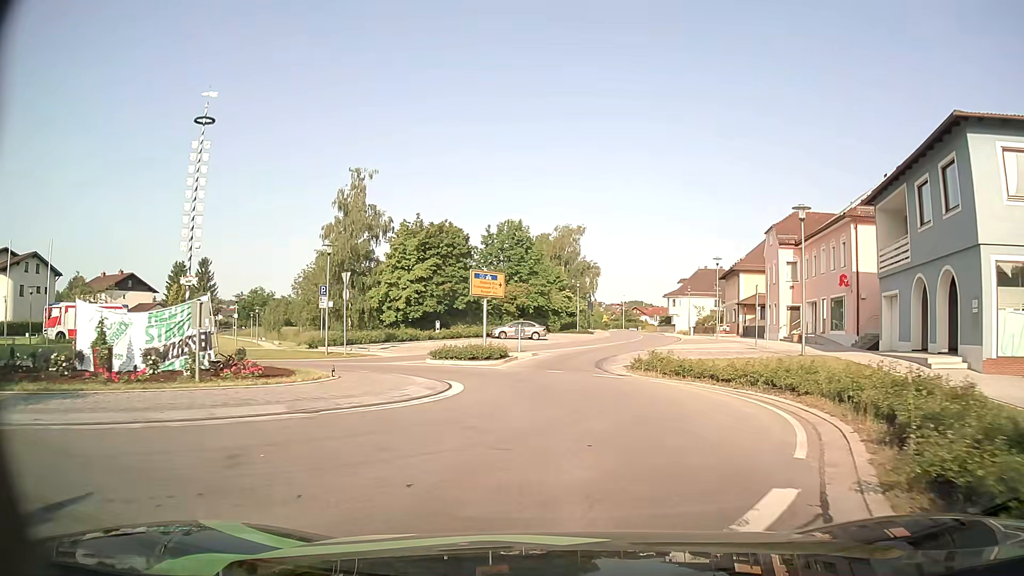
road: secondary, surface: asphalt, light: Day
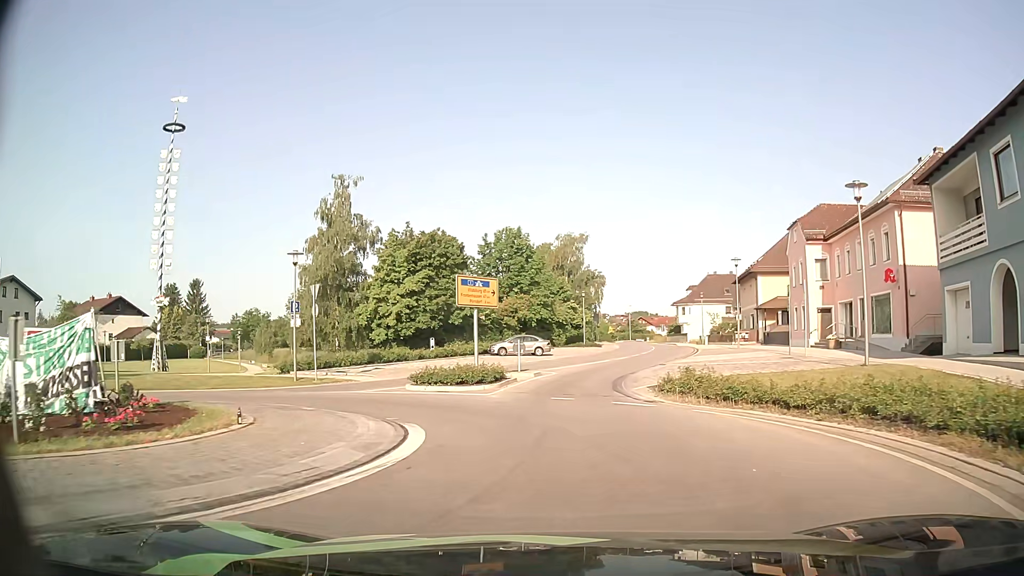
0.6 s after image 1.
(0.0, +5.1) m; 0°
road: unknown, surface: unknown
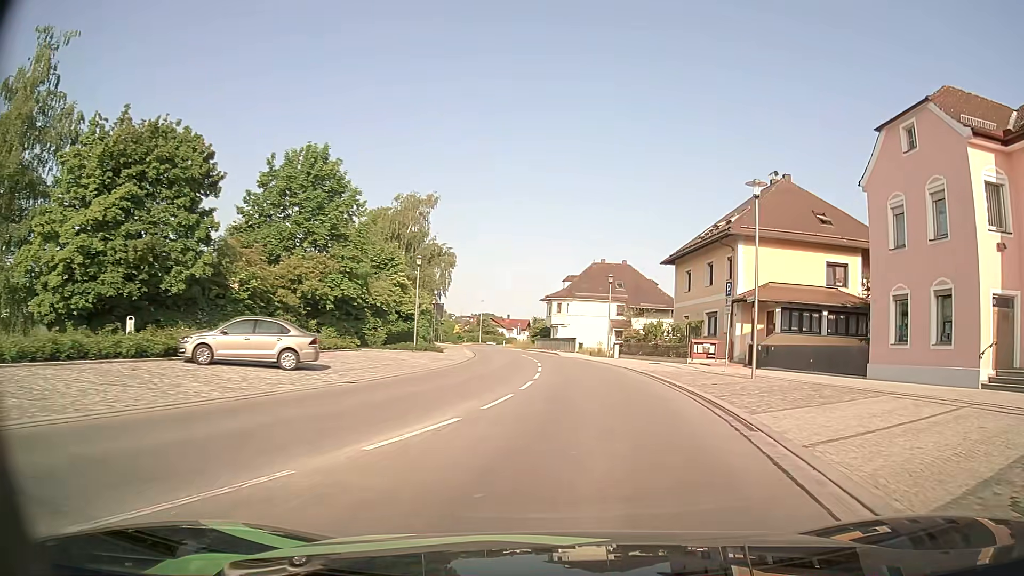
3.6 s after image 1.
(+1.5, +28.5) m; +12°
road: secondary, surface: asphalt
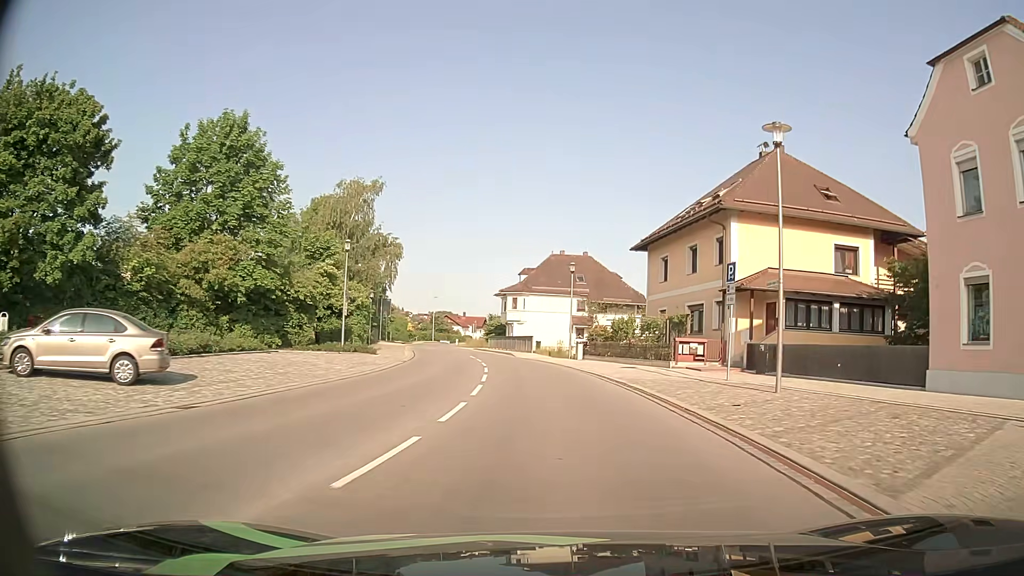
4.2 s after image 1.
(+0.3, +6.5) m; +4°
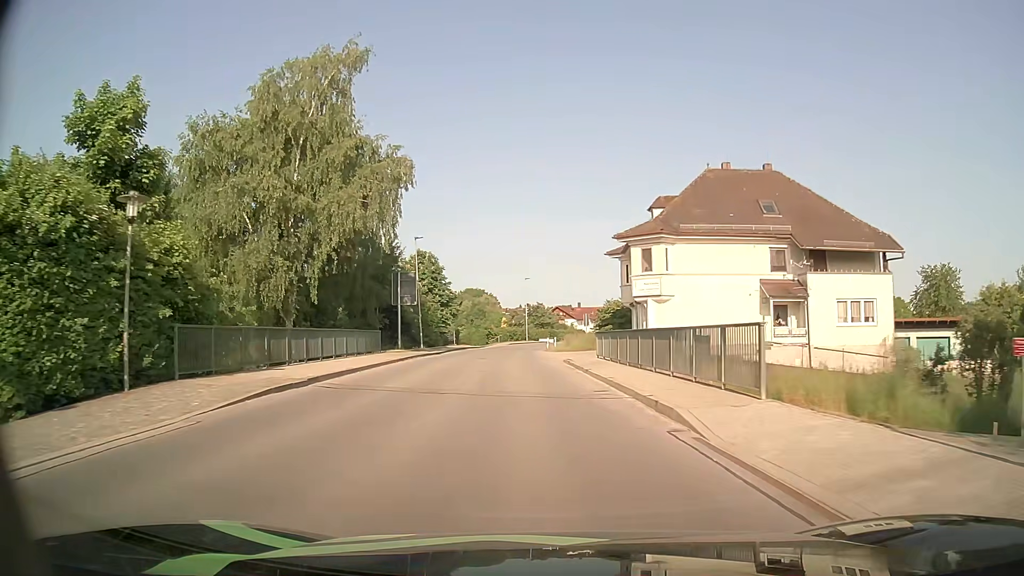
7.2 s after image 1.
(-2.1, +37.2) m; -10°
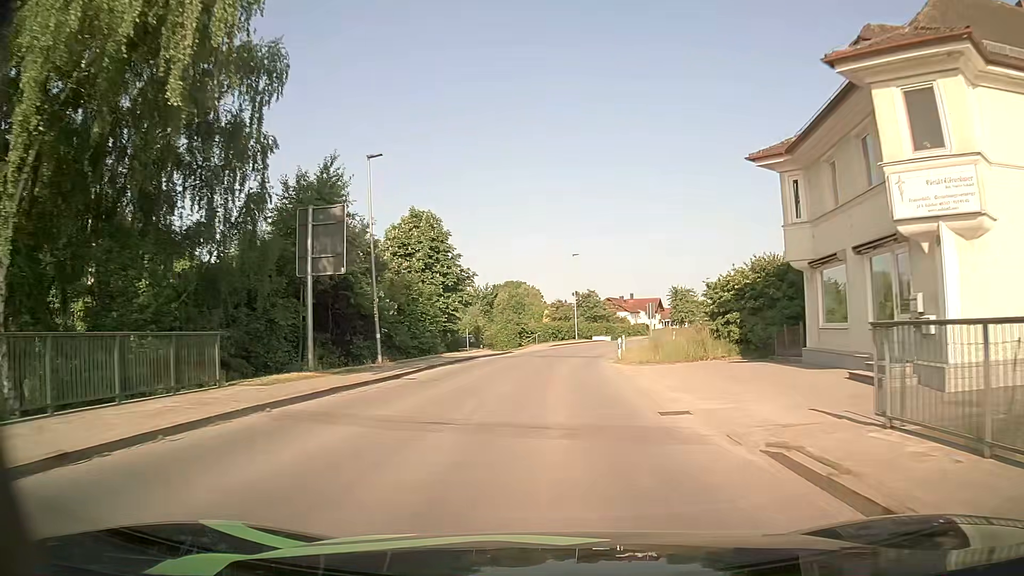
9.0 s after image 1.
(-0.9, +23.8) m; -4°
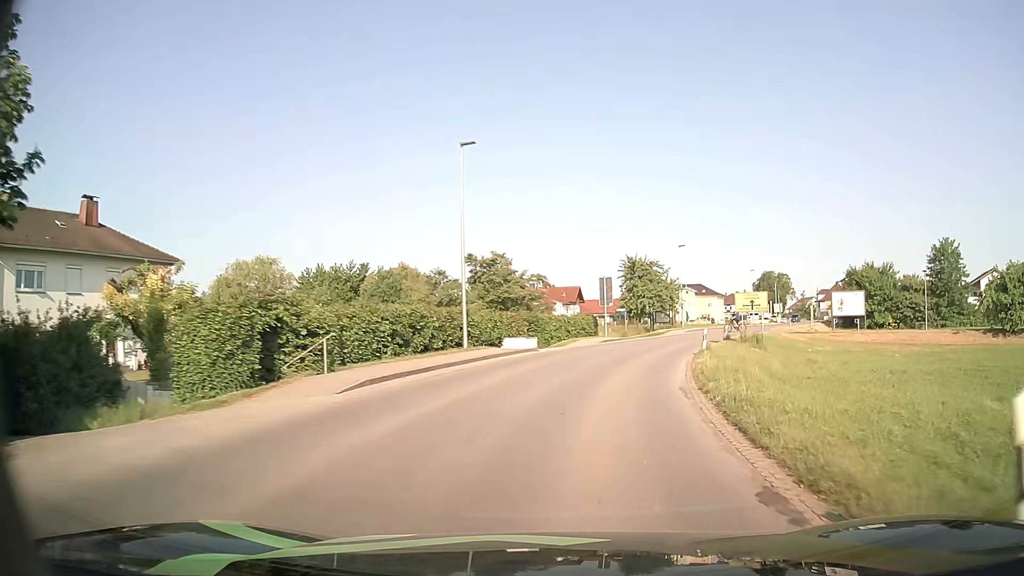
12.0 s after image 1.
(+1.7, +38.2) m; +8°
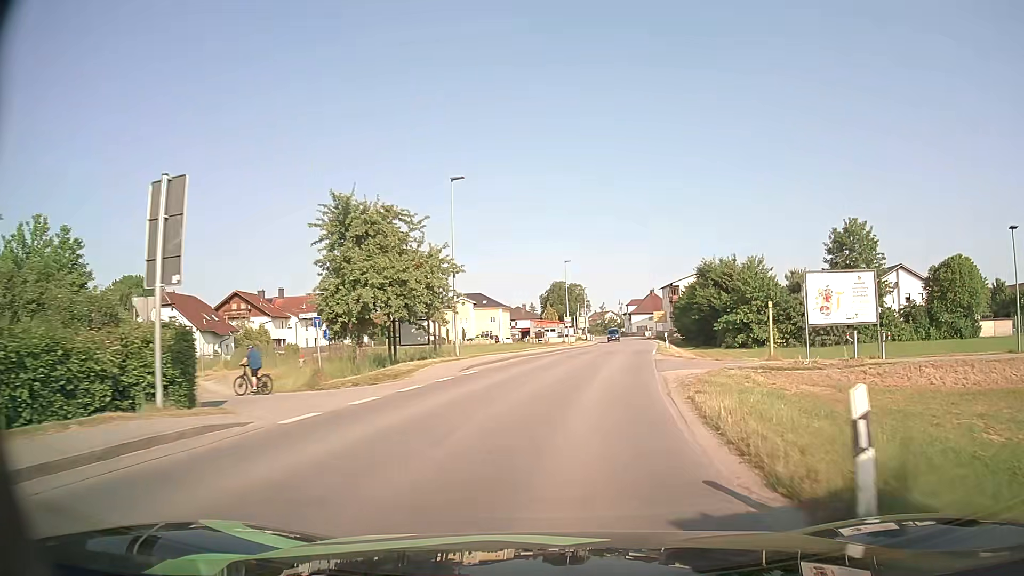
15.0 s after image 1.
(+6.8, +35.6) m; +19°
(0, +10) (+1, +20) (+3, +30) (+5, +40) (+6, +50) (+8, +59) (+9, +69) (+11, +79) (+12, +89) (+13, +99) m
